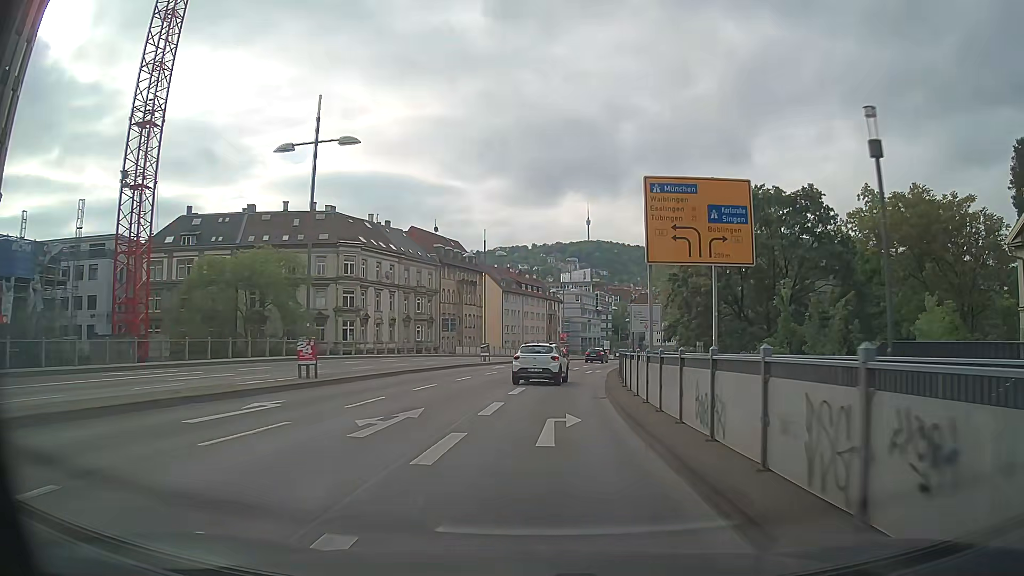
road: primary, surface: asphalt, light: Day
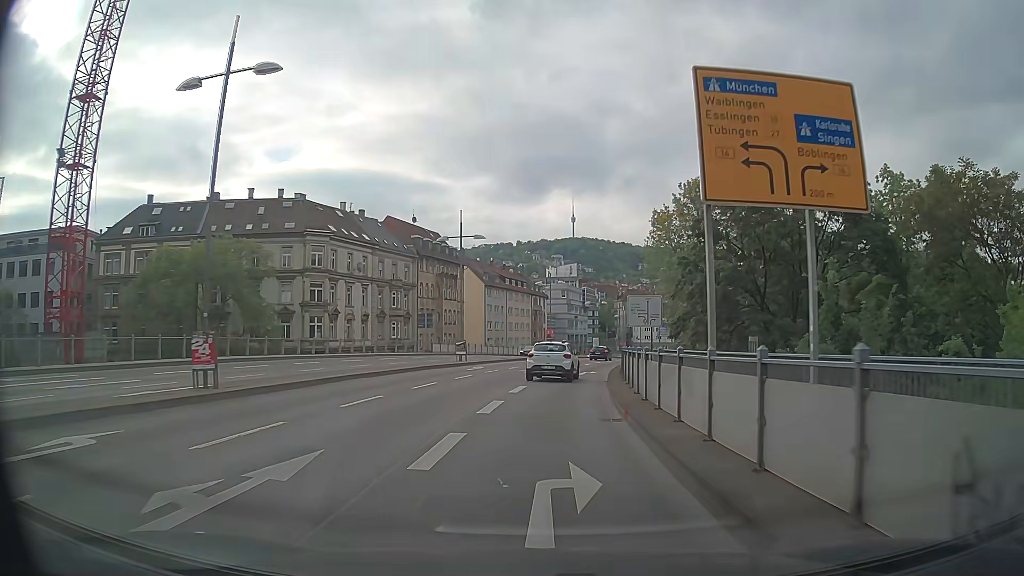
(+0.1, +6.3) m; +2°
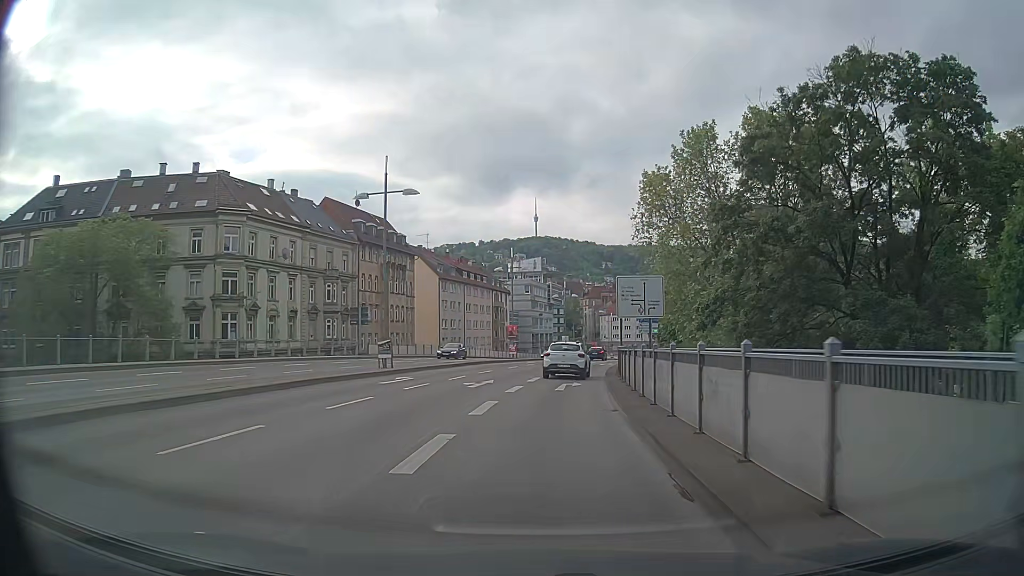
(+0.4, +12.5) m; +3°
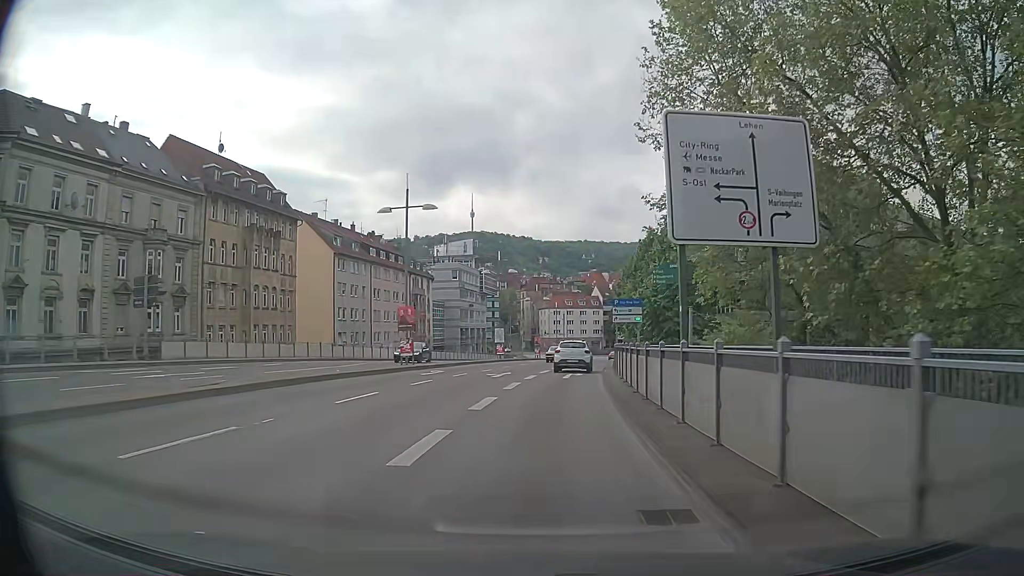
(+1.1, +24.5) m; +5°
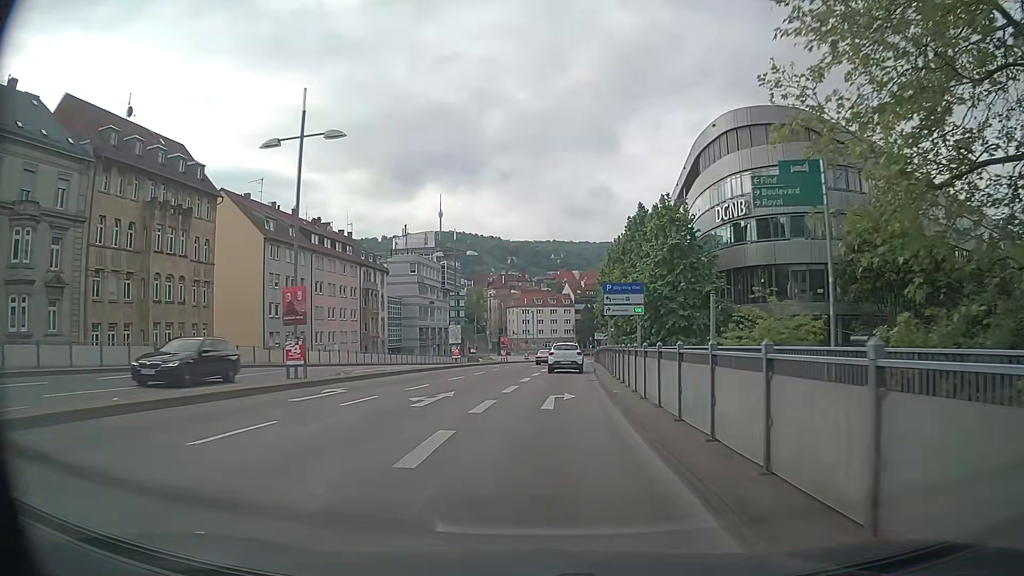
(+0.3, +12.1) m; +3°
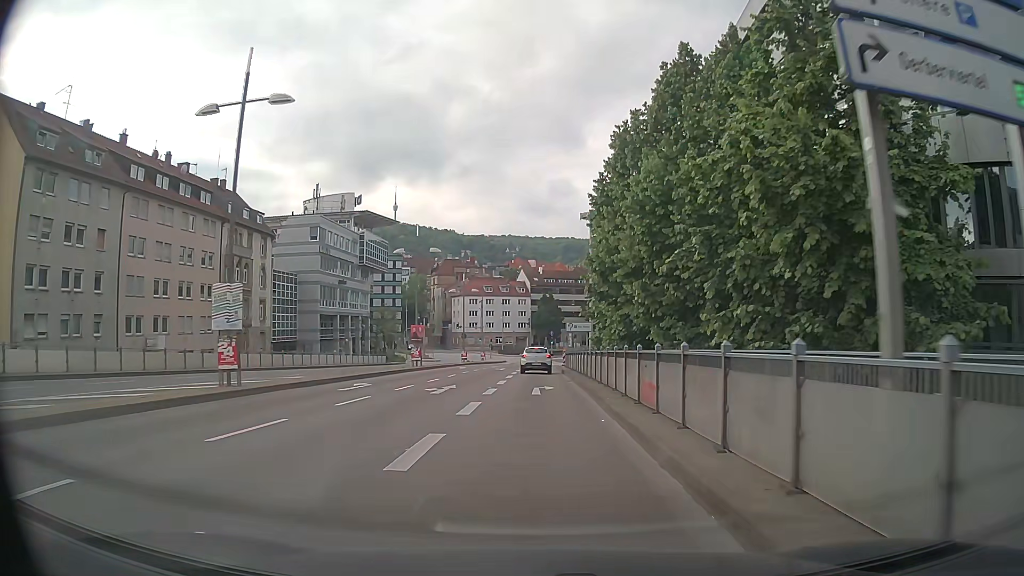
(+1.4, +30.0) m; +4°
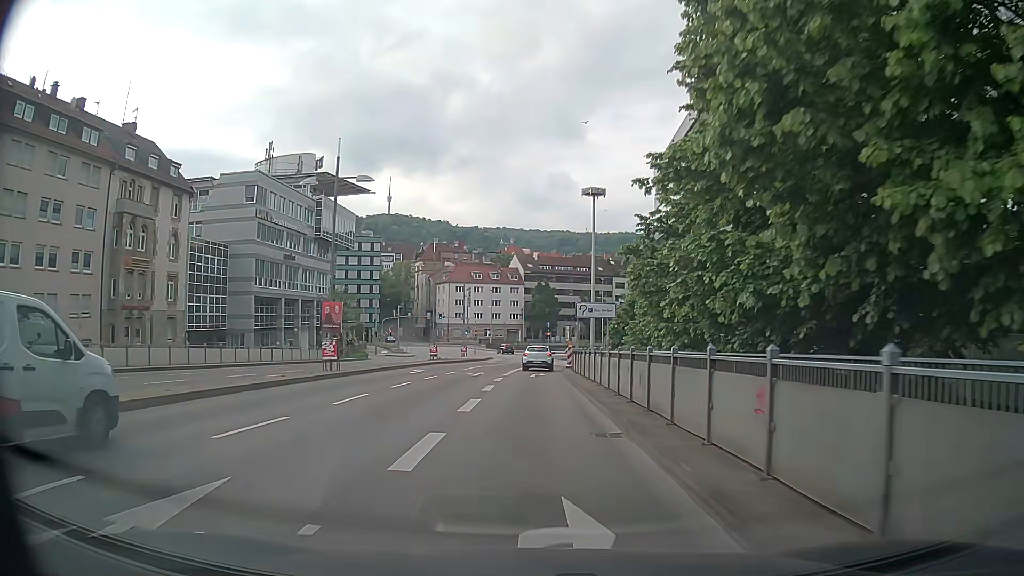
(+0.1, +18.0) m; +1°
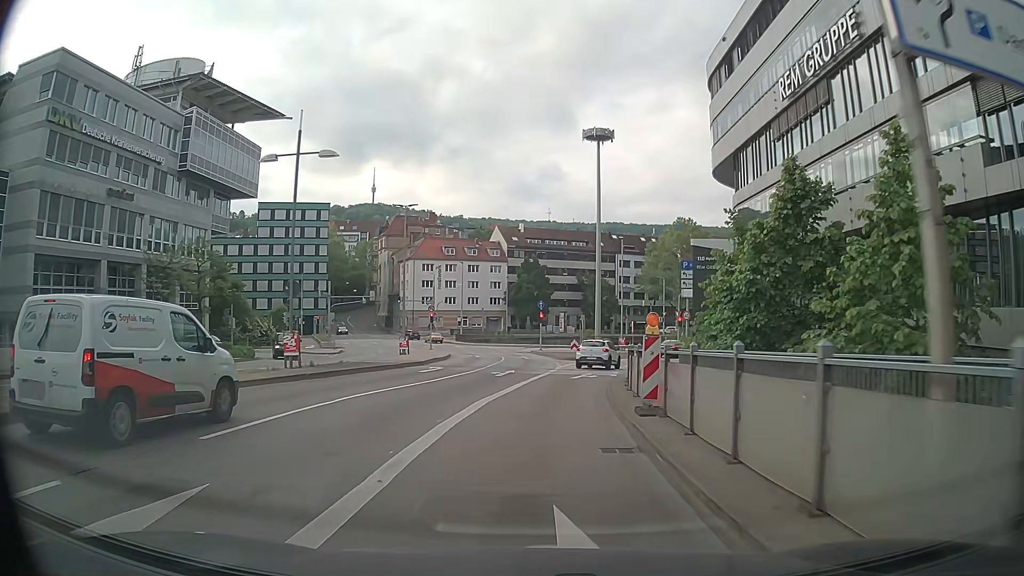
(+0.2, +30.6) m; +1°
